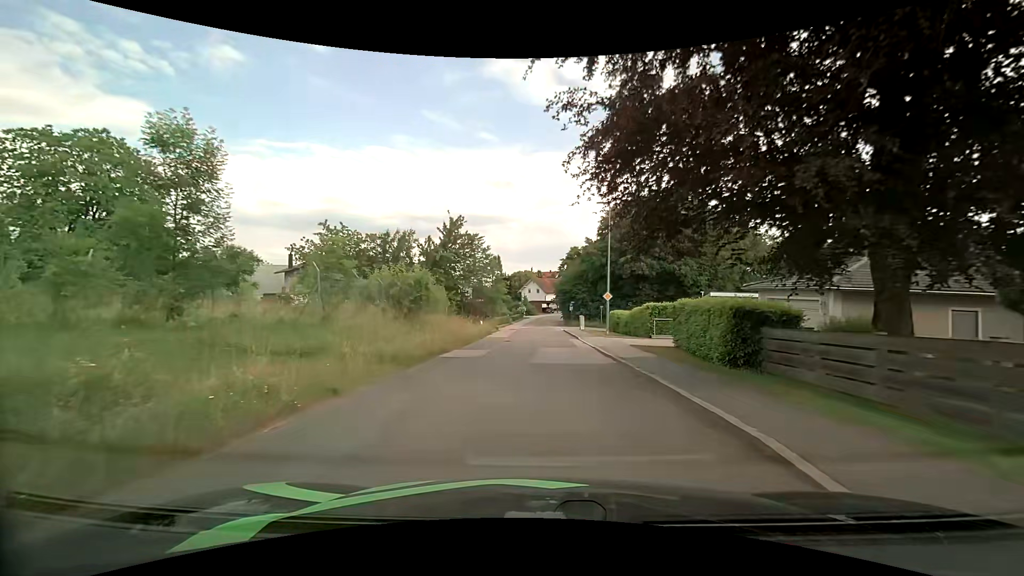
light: Day
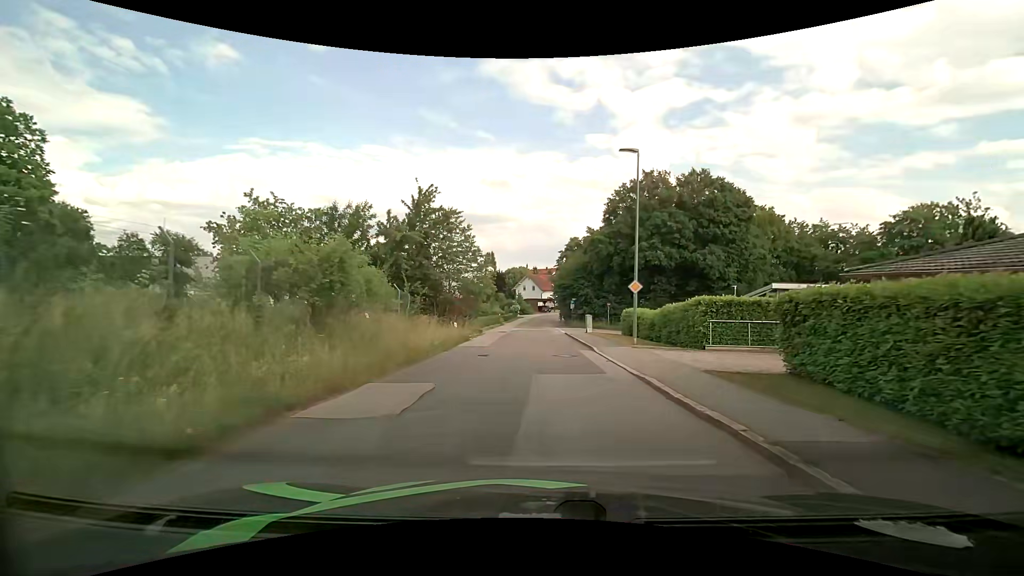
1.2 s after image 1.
(0.0, +9.4) m; 0°
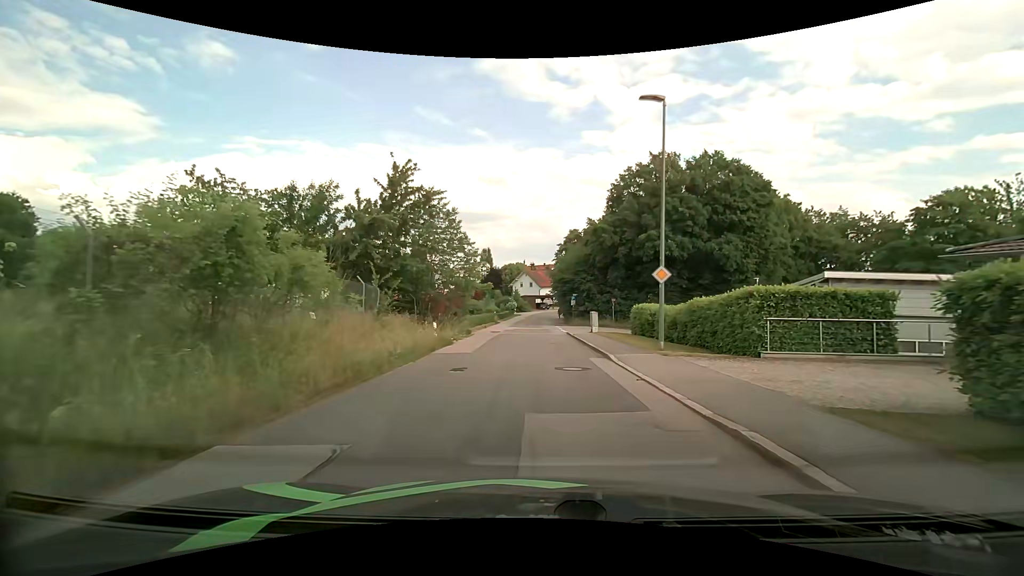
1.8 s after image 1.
(0.0, +4.6) m; +1°
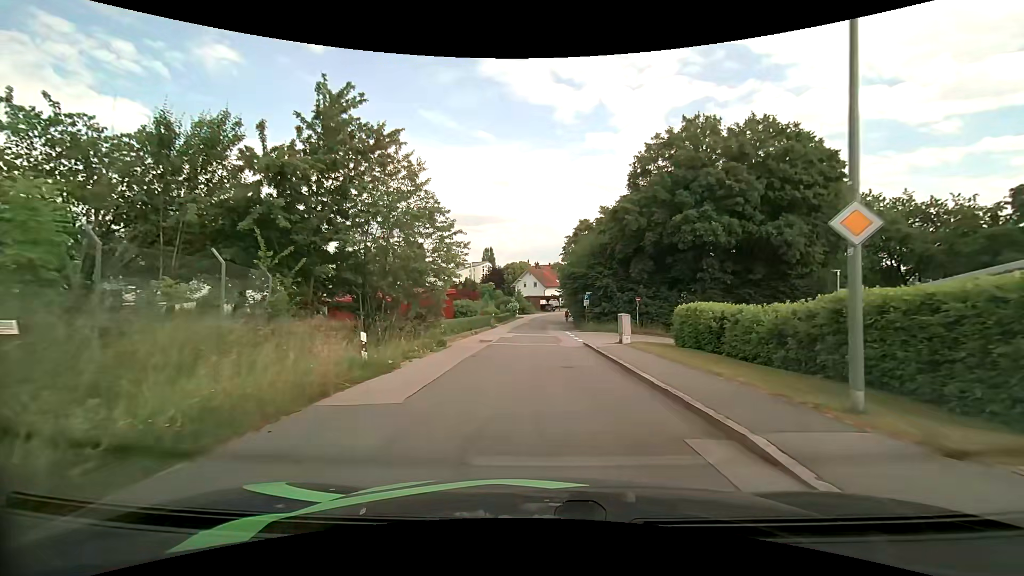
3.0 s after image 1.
(-0.1, +9.1) m; -1°
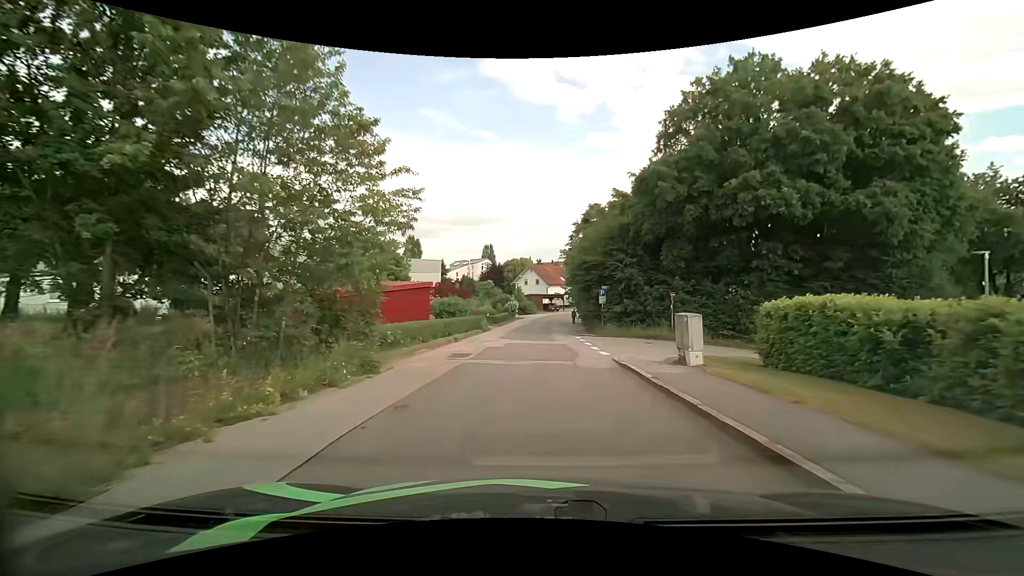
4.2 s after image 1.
(0.0, +8.7) m; 0°
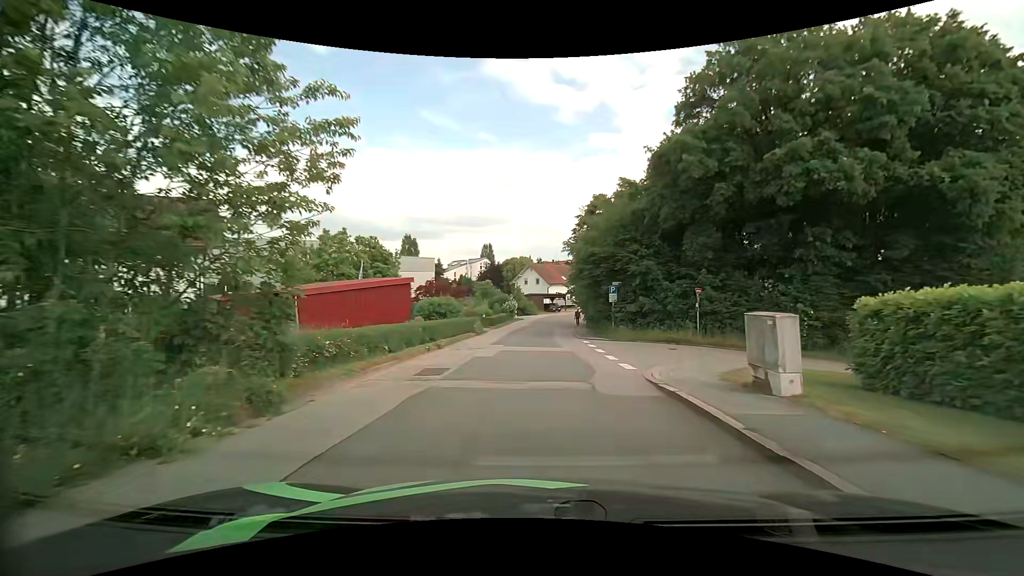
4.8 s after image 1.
(0.0, +4.4) m; 0°
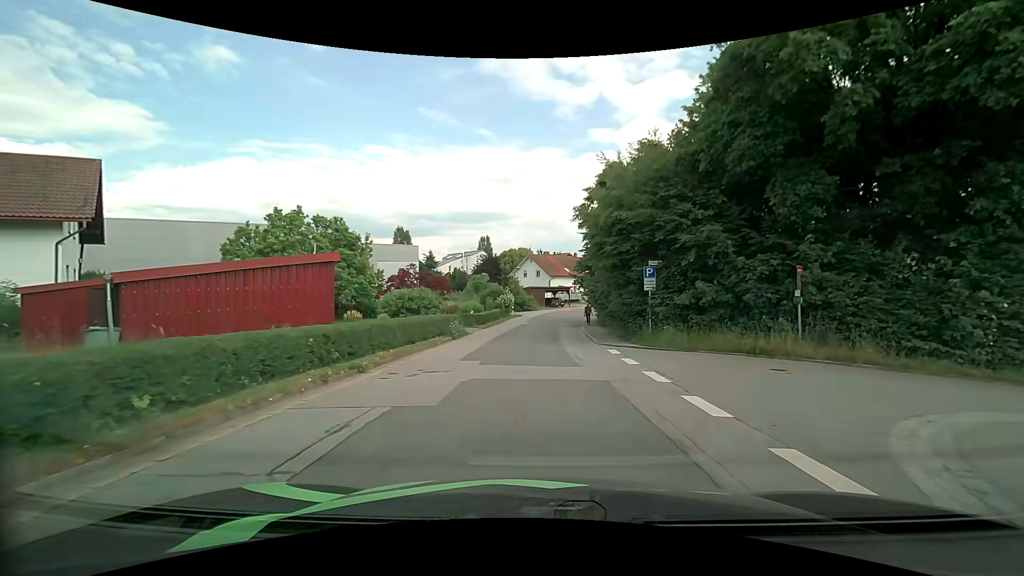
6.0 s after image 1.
(0.0, +8.9) m; -1°
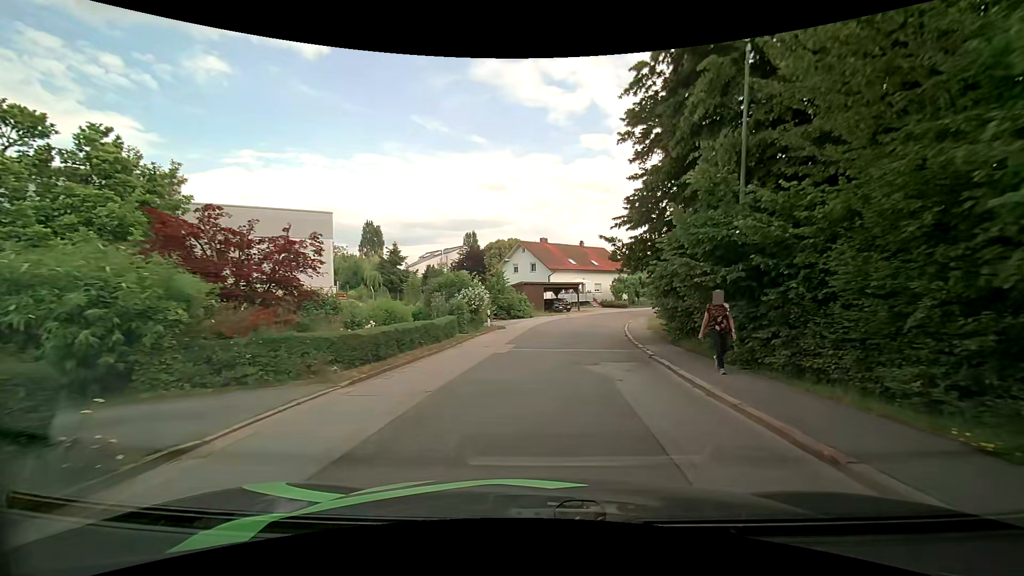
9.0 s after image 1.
(+0.3, +22.7) m; +2°
(0, +10) (+1, +20) (+2, +30) (+4, +40) (+8, +49) (+13, +58) (+19, +66) (+25, +74) (+31, +82) (+37, +89) m
